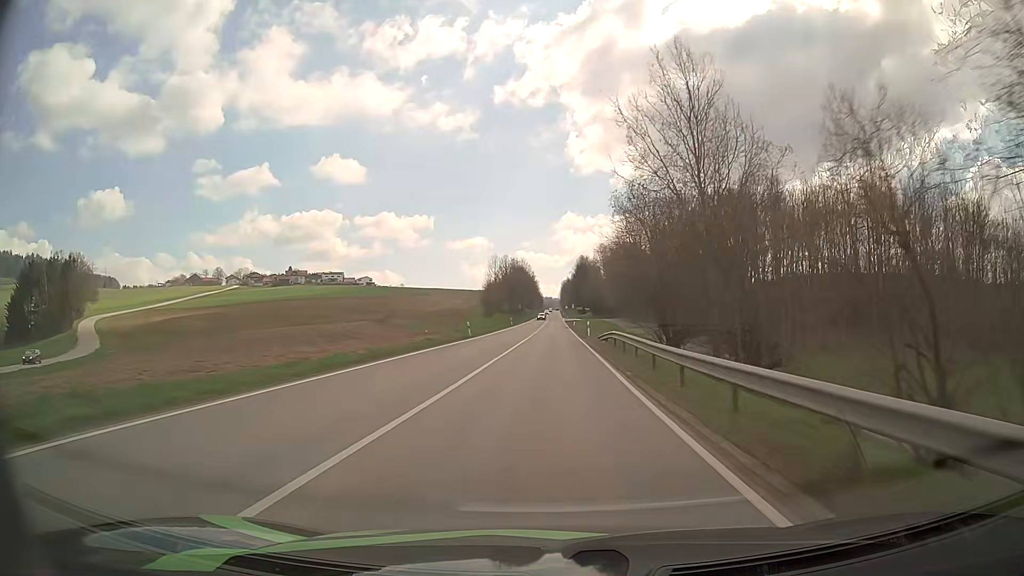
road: secondary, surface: asphalt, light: Day
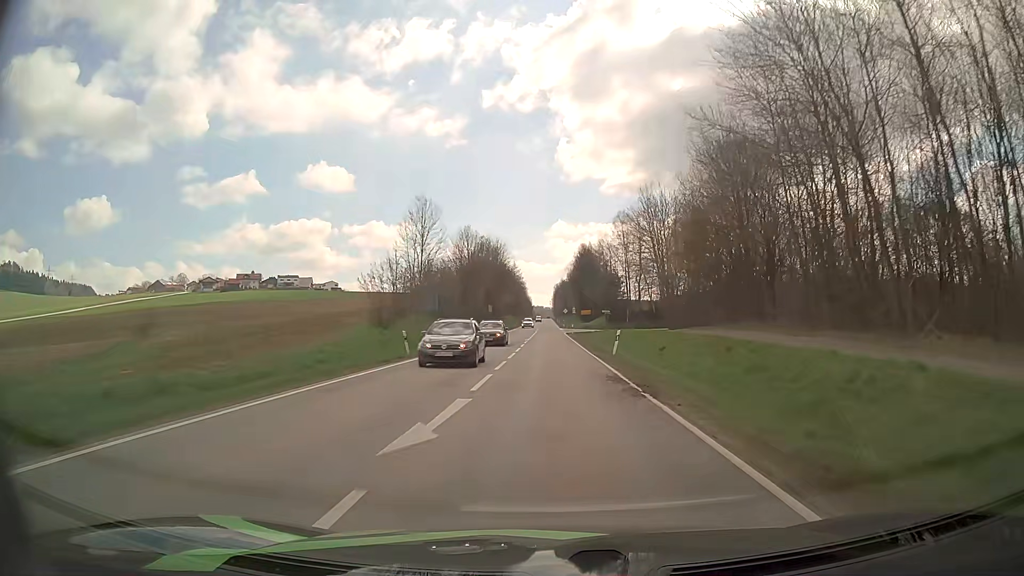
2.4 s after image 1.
(+0.2, +64.7) m; 0°
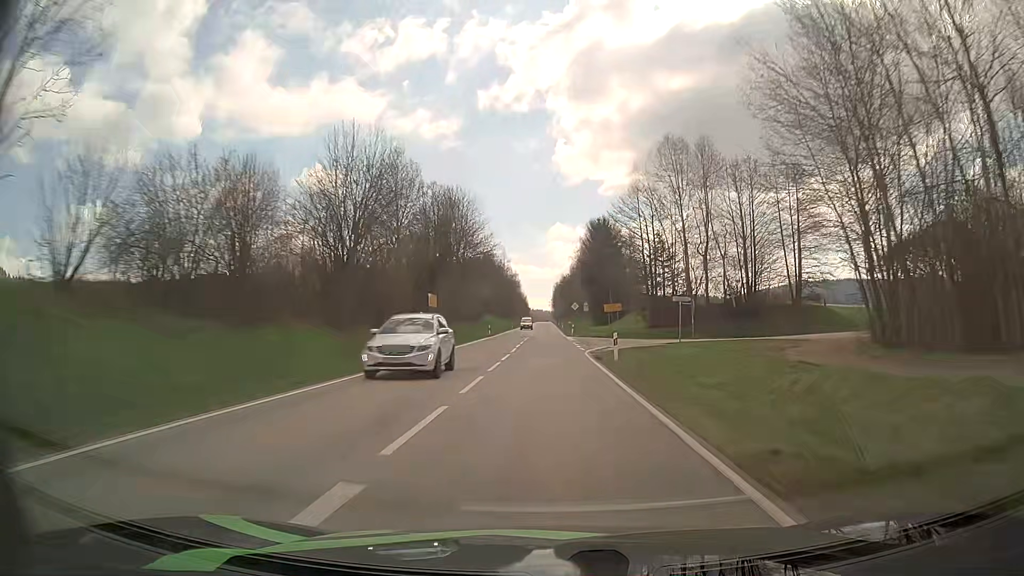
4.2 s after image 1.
(+0.2, +48.4) m; 0°
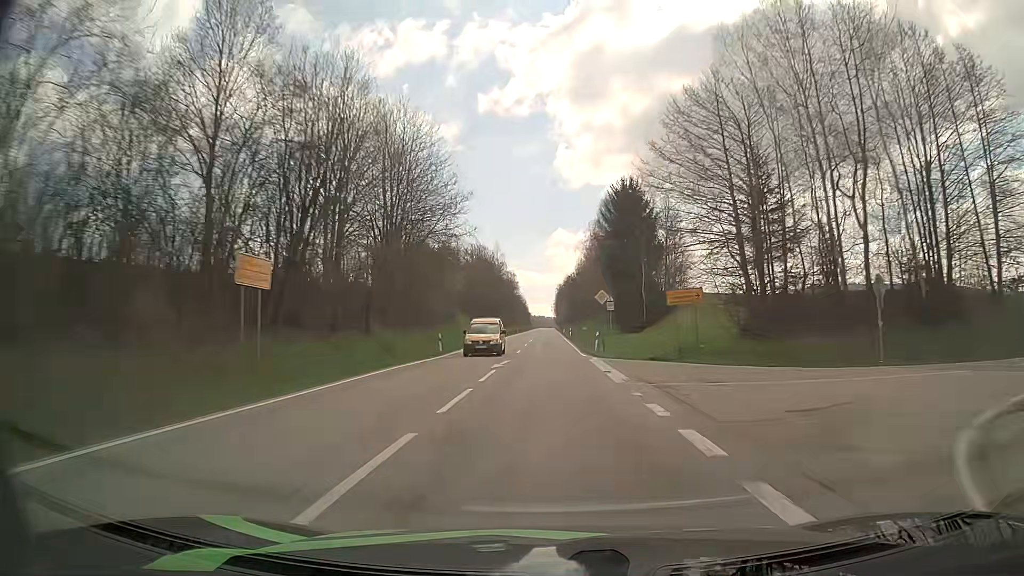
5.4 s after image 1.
(-0.1, +32.7) m; 0°
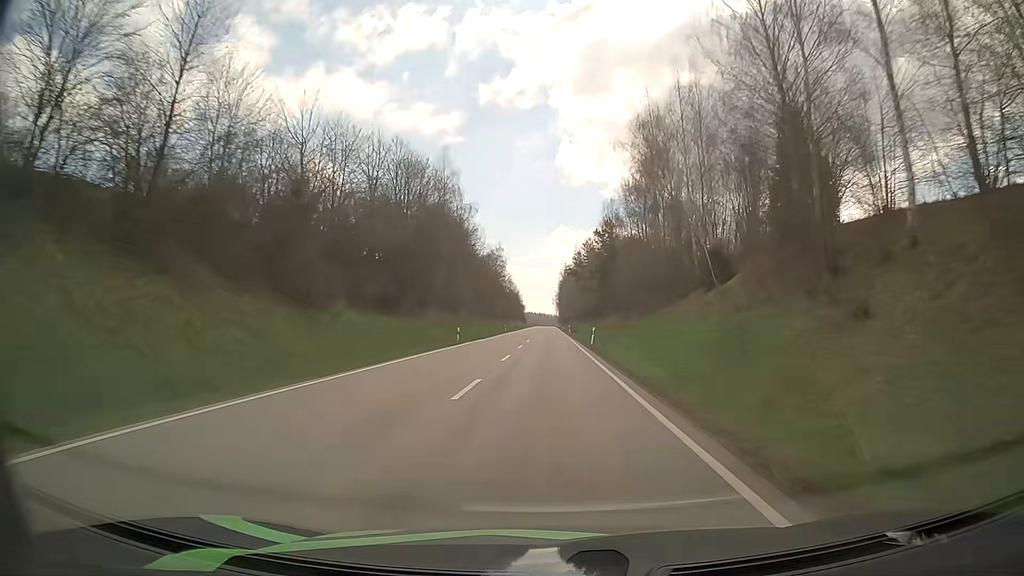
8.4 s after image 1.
(+0.1, +84.1) m; 0°
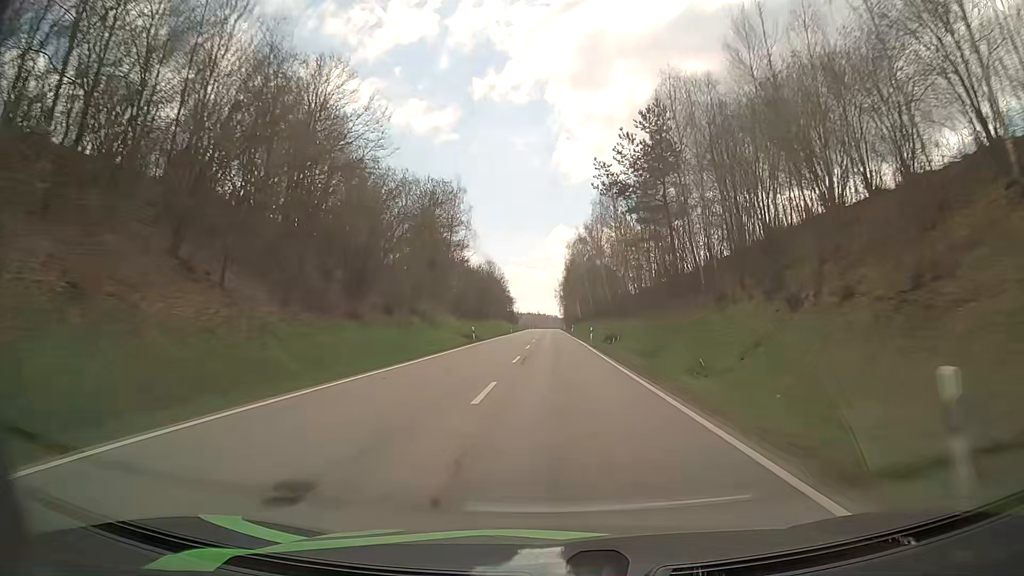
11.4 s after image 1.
(-0.4, +85.1) m; 0°
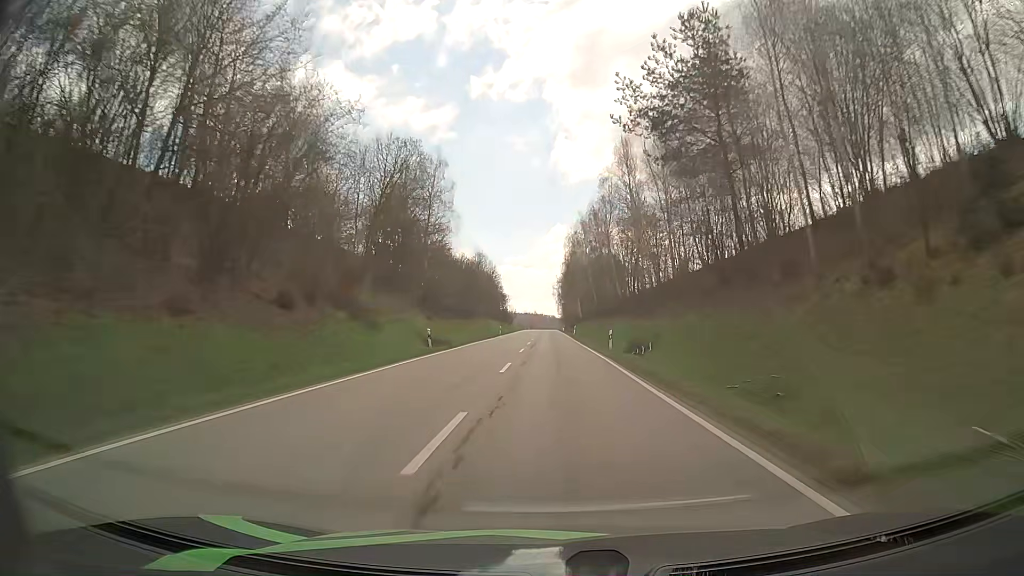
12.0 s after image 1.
(+0.1, +17.0) m; 0°
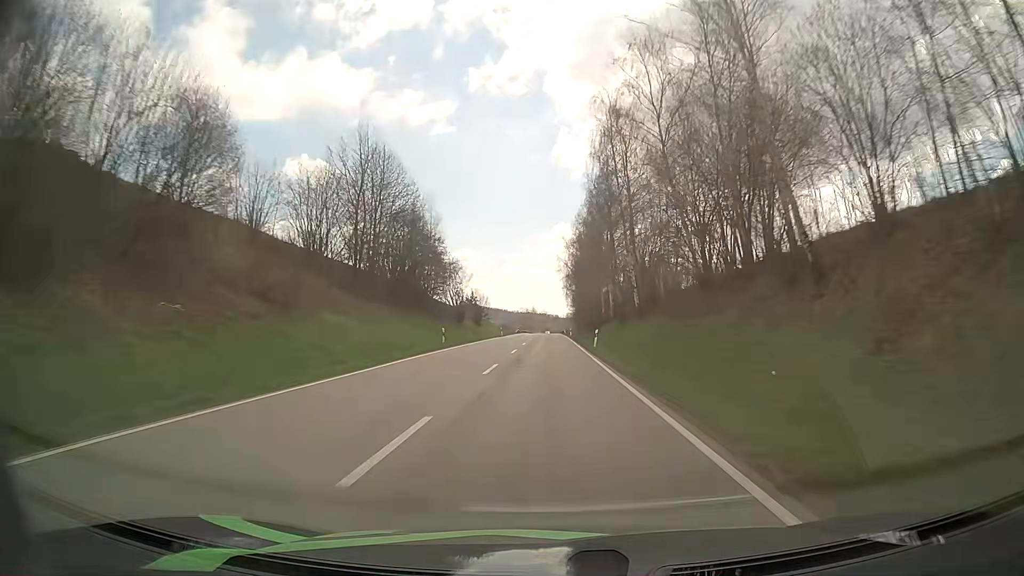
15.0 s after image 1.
(+0.7, +85.3) m; 0°
(0, +10) (0, +20) (0, +30) (0, +40) (0, +50) (0, +60) (0, +70) (0, +80) (0, +90) (0, +100) m
